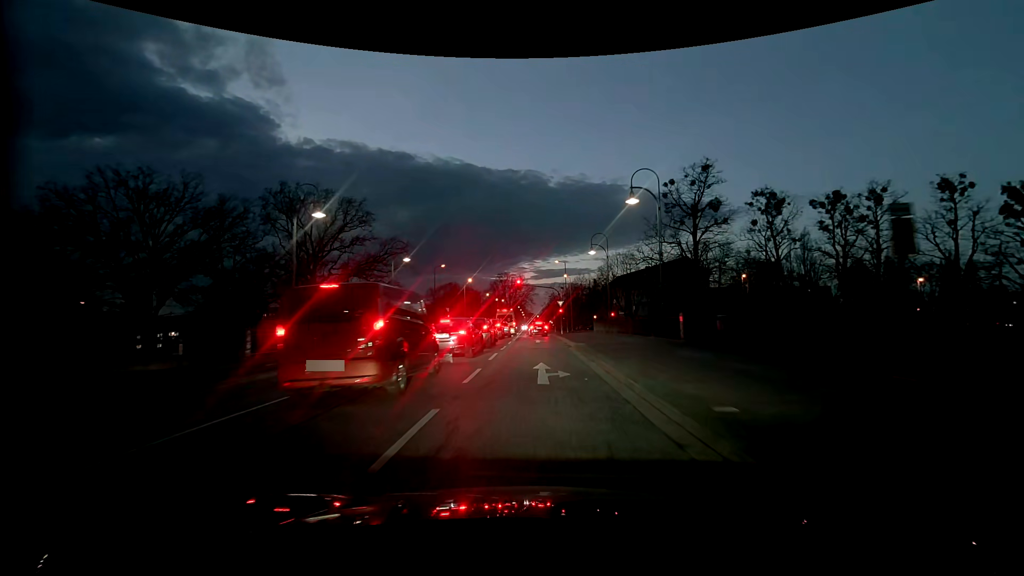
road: tertiary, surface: asphalt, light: Dusk
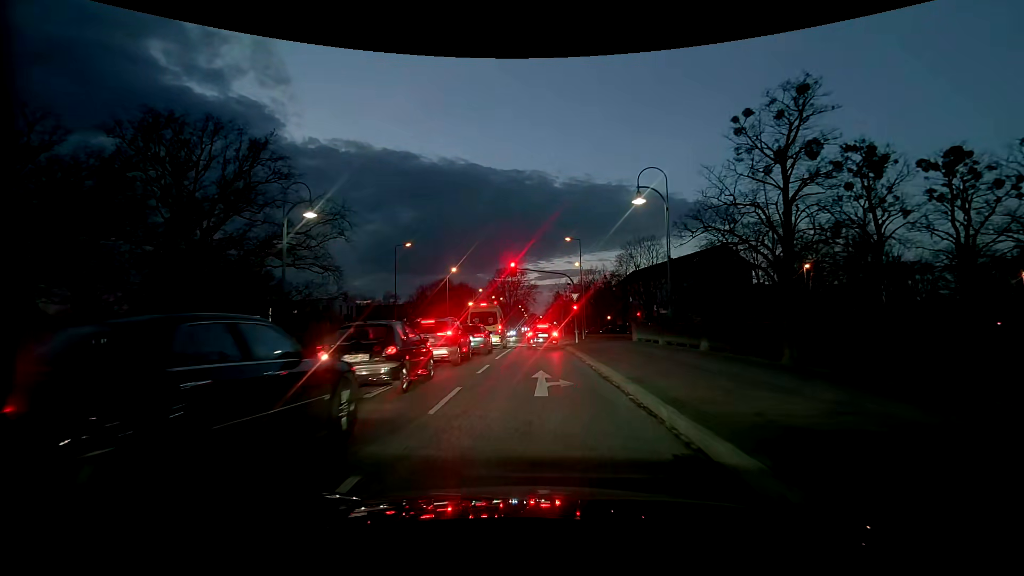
(+0.1, +20.8) m; 0°
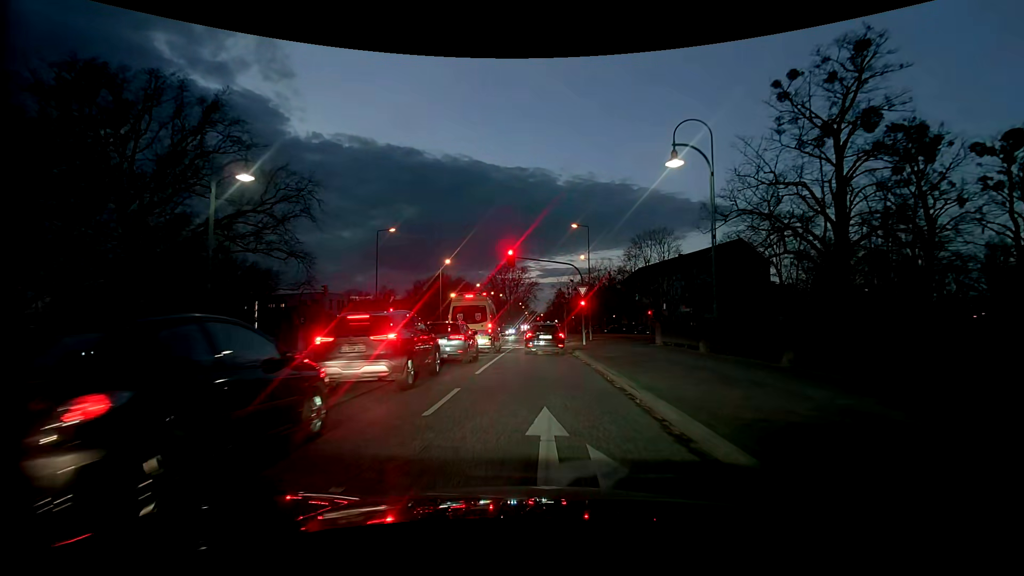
(0.0, +6.2) m; +1°
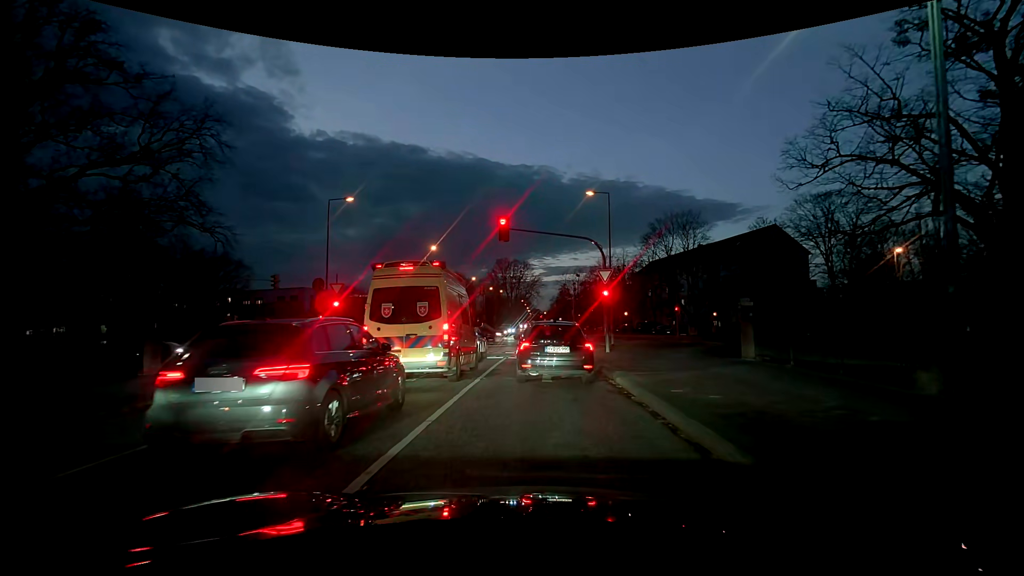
(-0.2, +10.7) m; 0°
